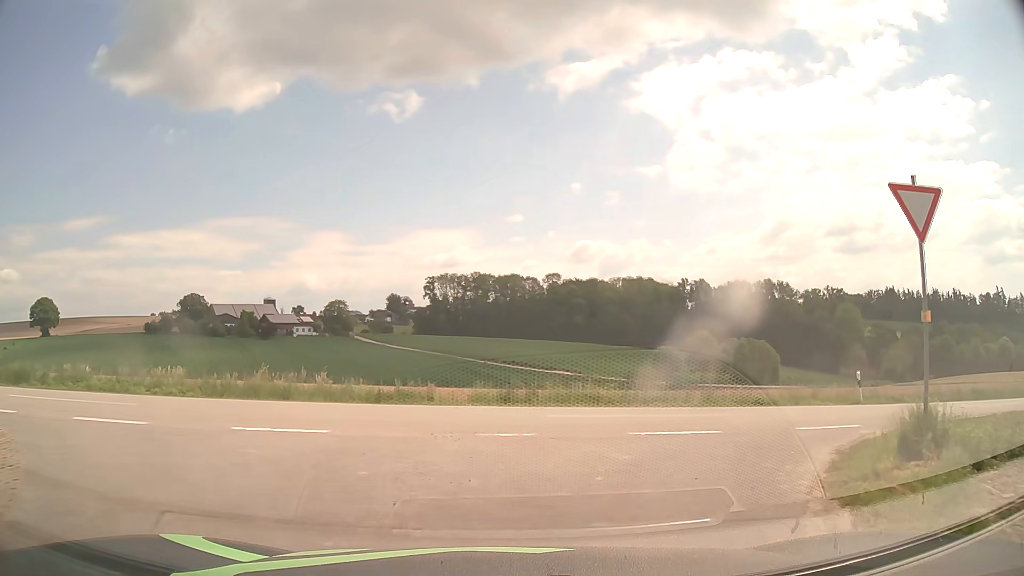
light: Day
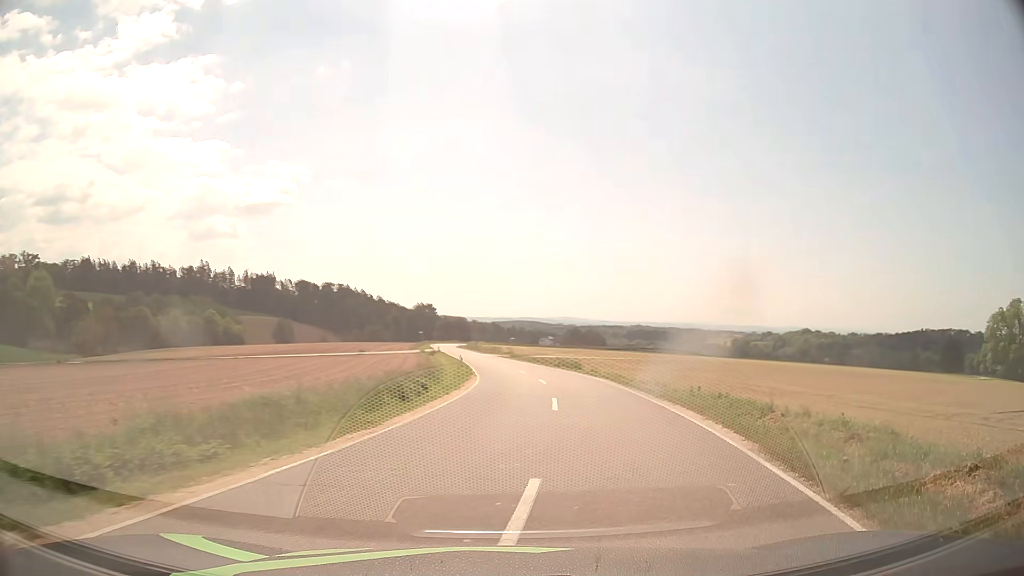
(+7.7, +14.9) m; +69°
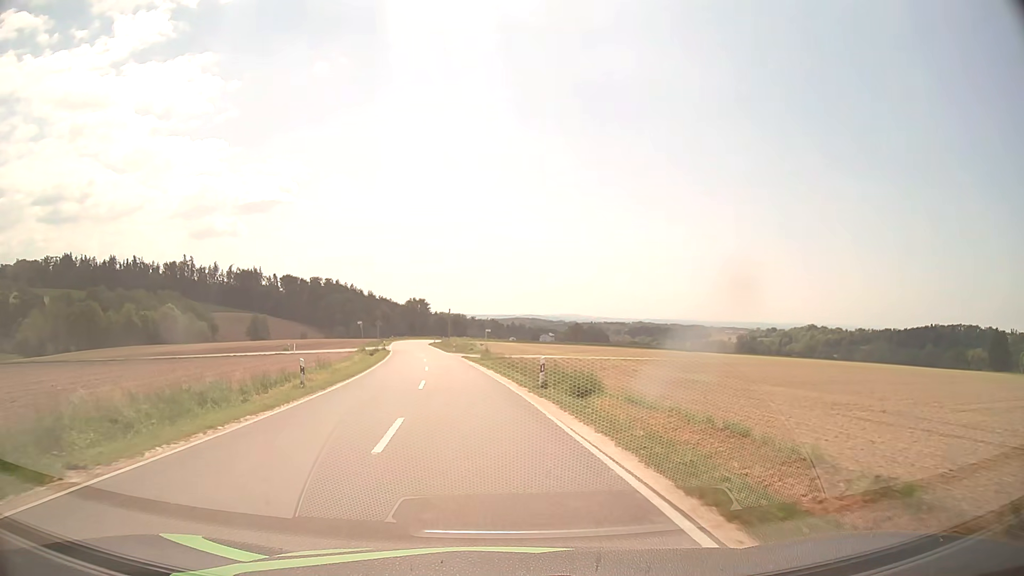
(+3.9, +31.7) m; +2°
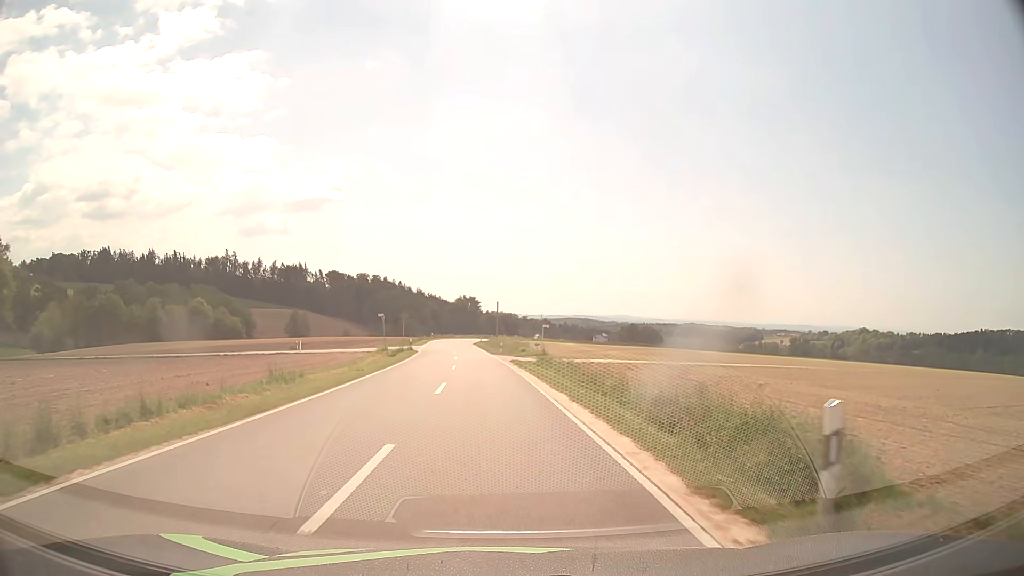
(-0.8, +15.7) m; -5°
(0, +10) (0, +20) (-1, +30) (-1, +40) (-2, +50) (-4, +59) (-14, +62) (-23, +59) (-33, +56) (-42, +52) m
